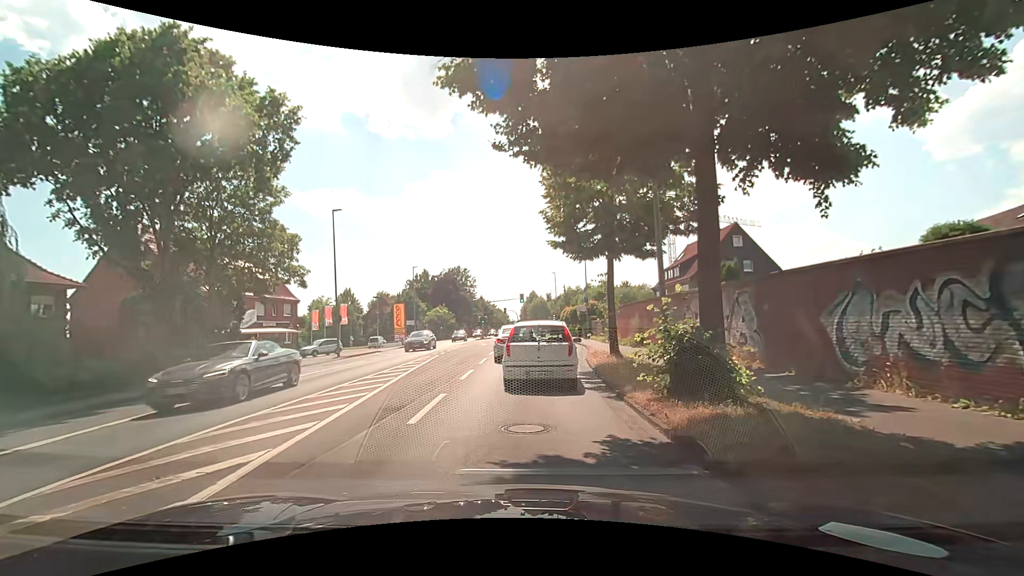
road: secondary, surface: asphalt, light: Day
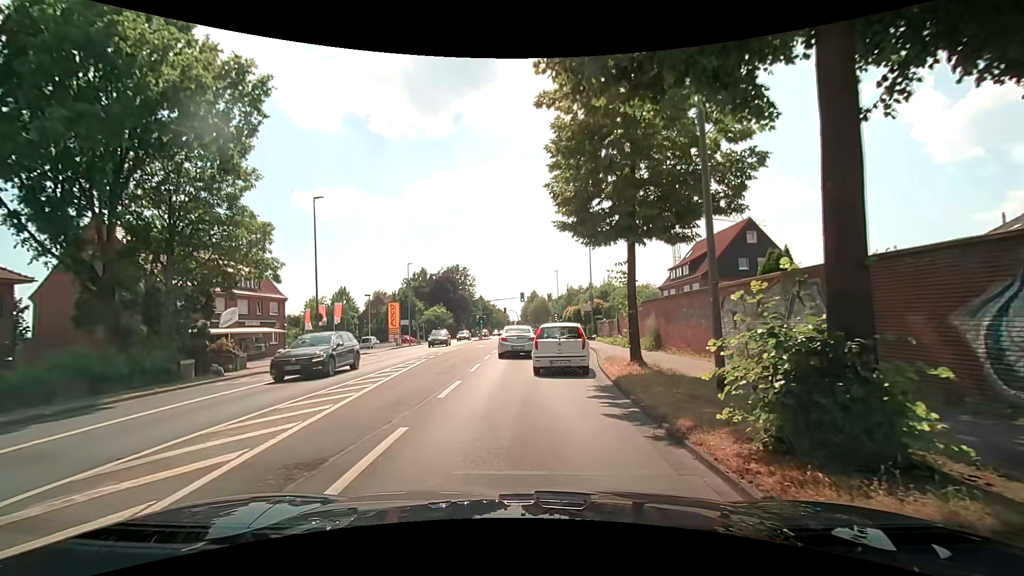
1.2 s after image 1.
(0.0, +3.5) m; +1°
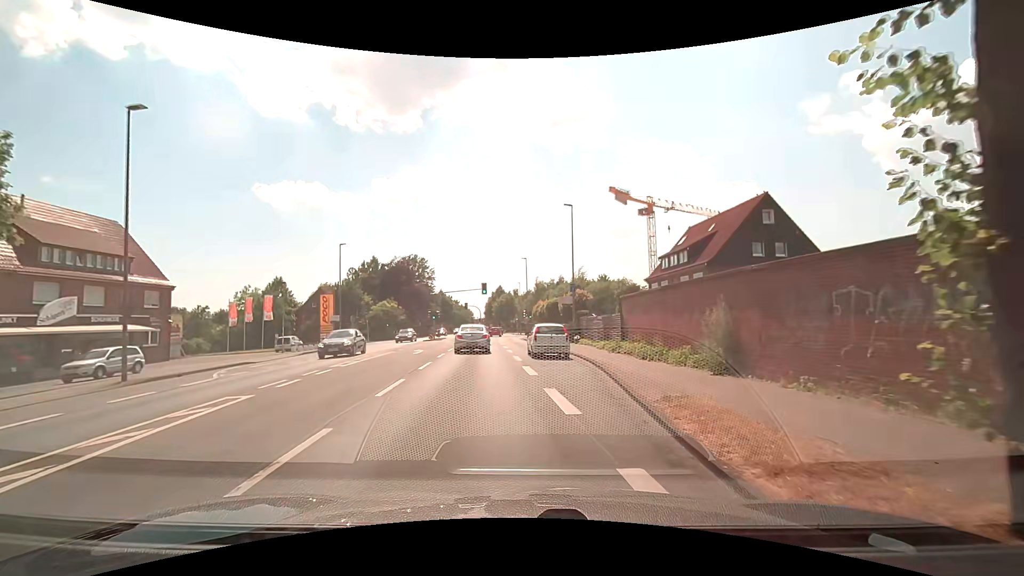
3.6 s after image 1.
(+0.2, +12.5) m; +3°
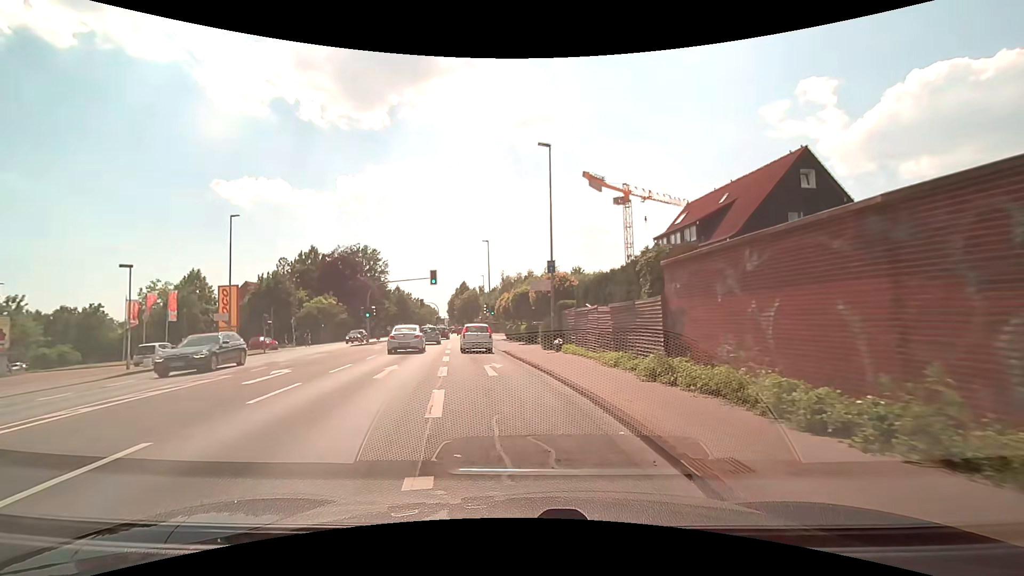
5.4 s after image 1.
(+0.7, +12.7) m; +4°
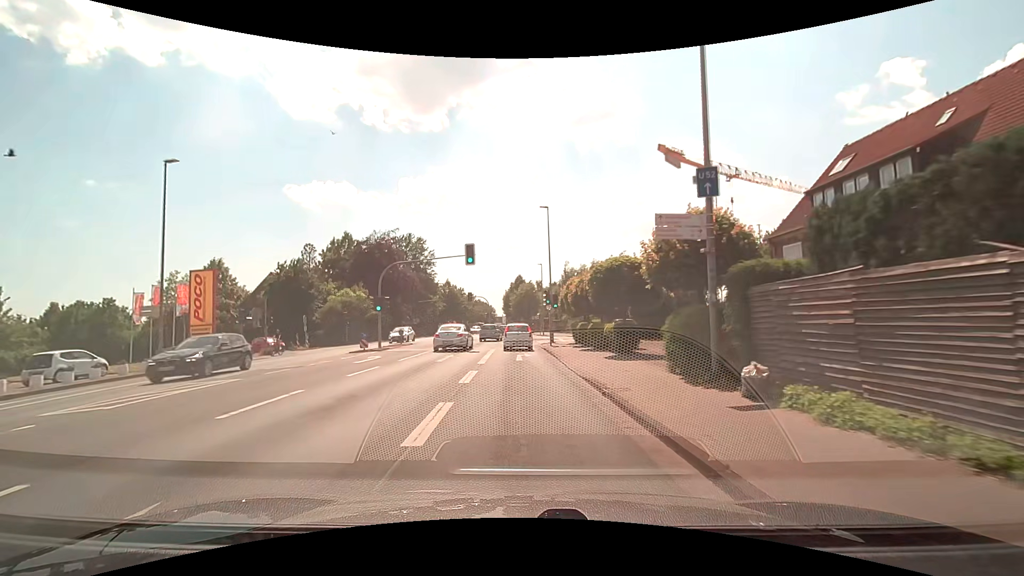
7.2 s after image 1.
(-0.9, +14.3) m; -7°
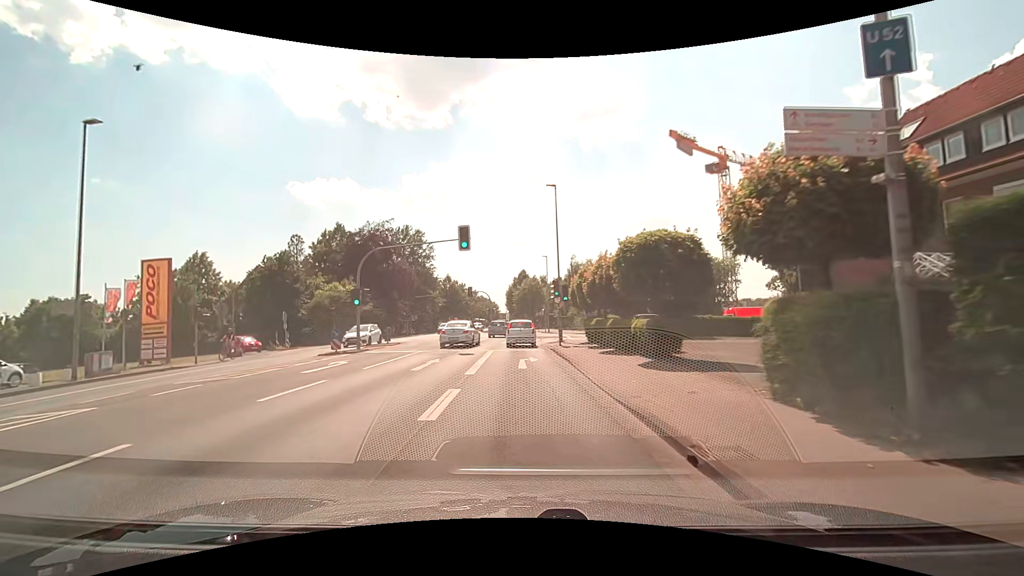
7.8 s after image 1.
(0.0, +4.9) m; 0°
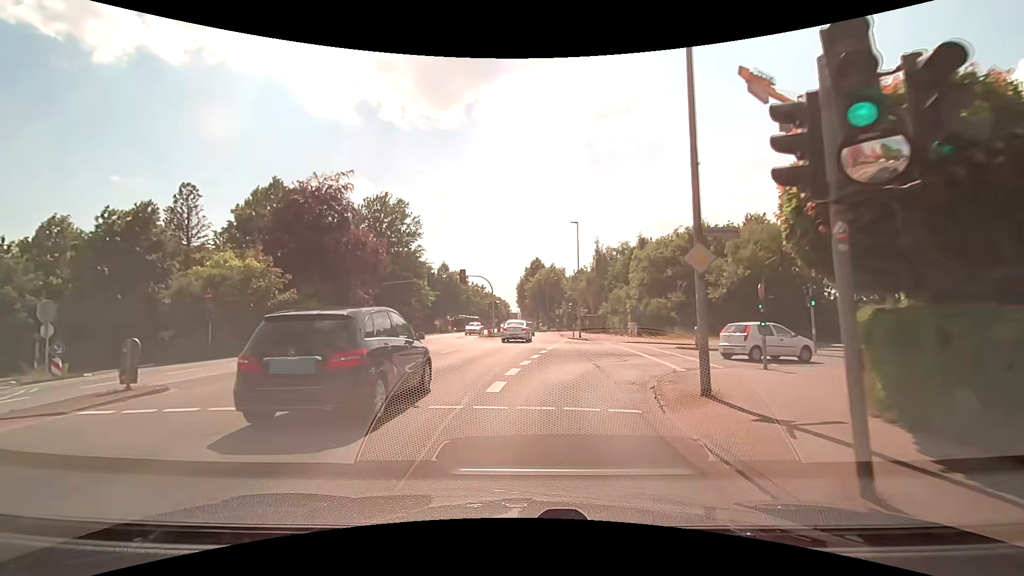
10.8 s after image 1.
(-0.5, +22.9) m; -2°
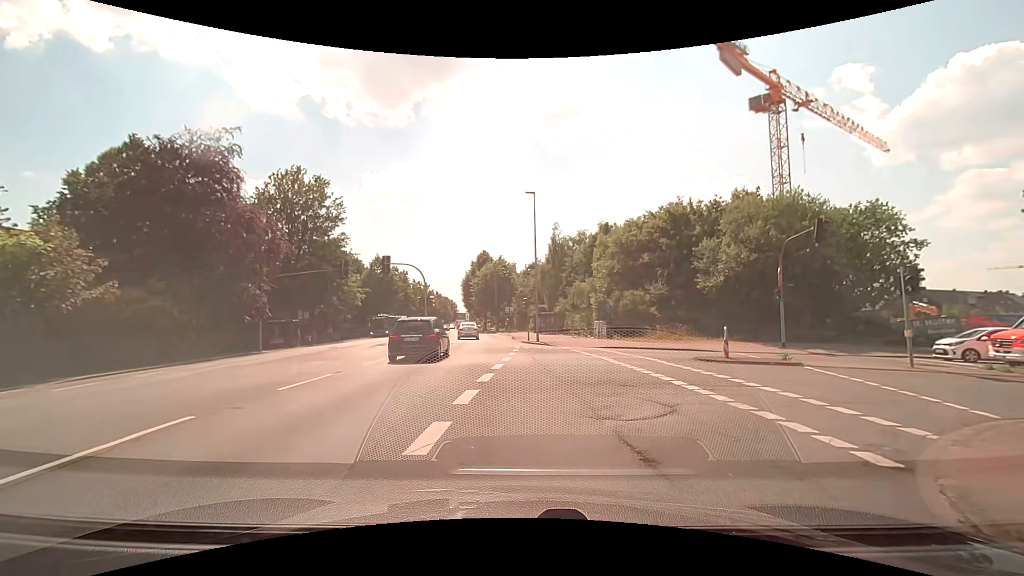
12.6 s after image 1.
(+0.4, +10.3) m; +5°
(+2, +10) (+10, +15) (+20, +14) (+30, +12) (+40, +11) (+50, +9) (+60, +8) (+69, +7) (+79, +6) (+89, +4) m
